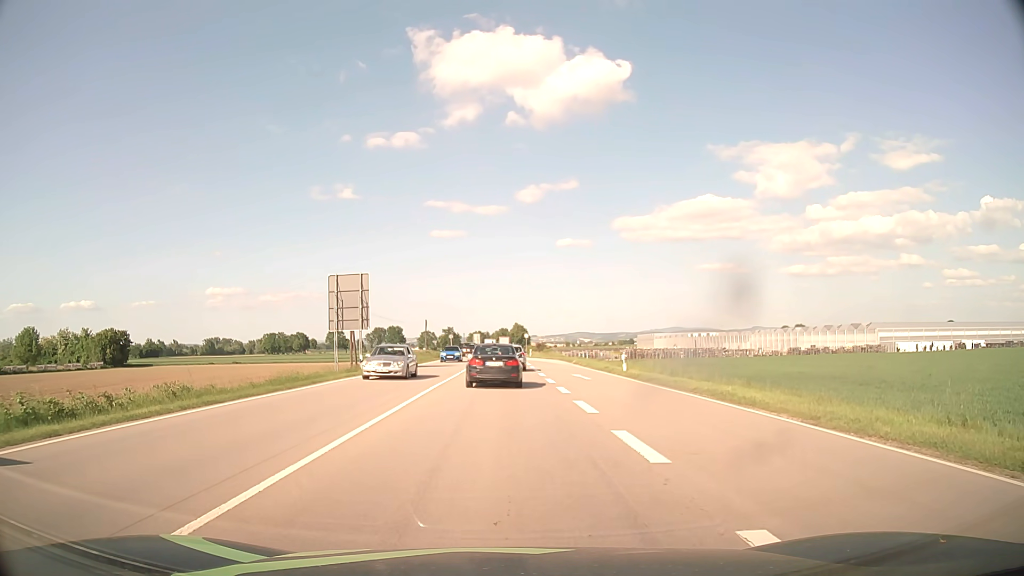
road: primary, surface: asphalt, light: Day
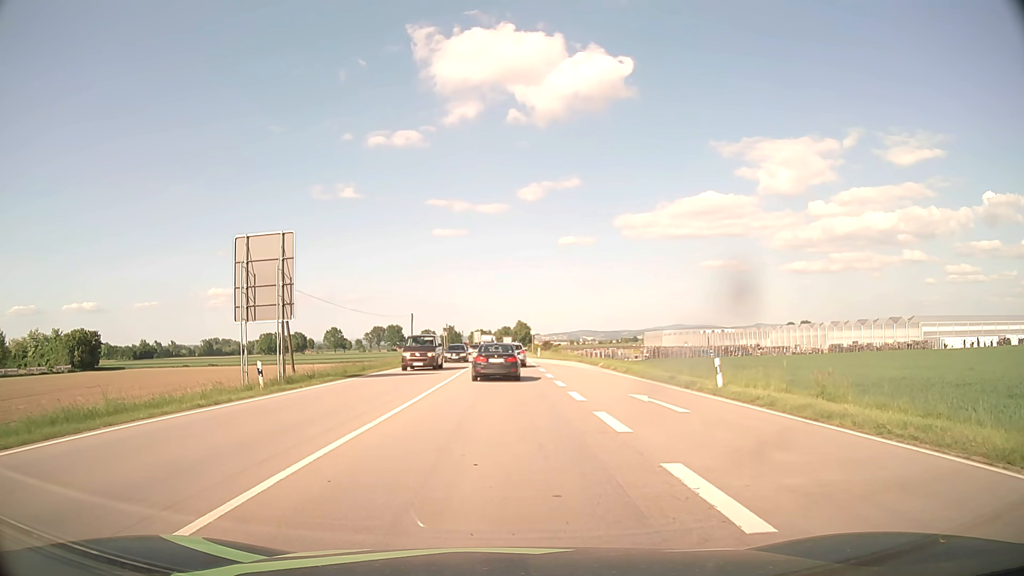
(0.0, +15.4) m; 0°
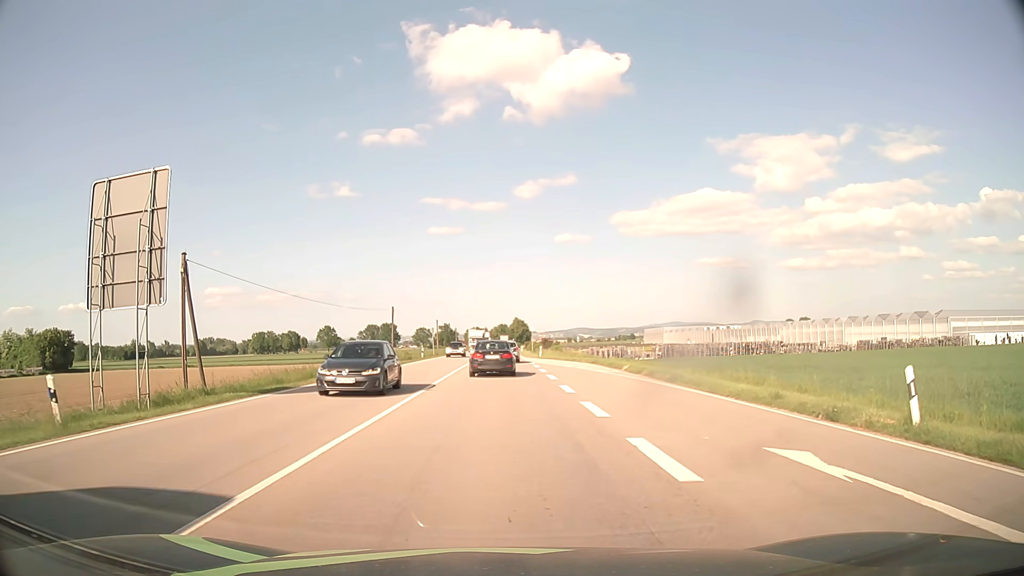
(+0.1, +10.3) m; 0°
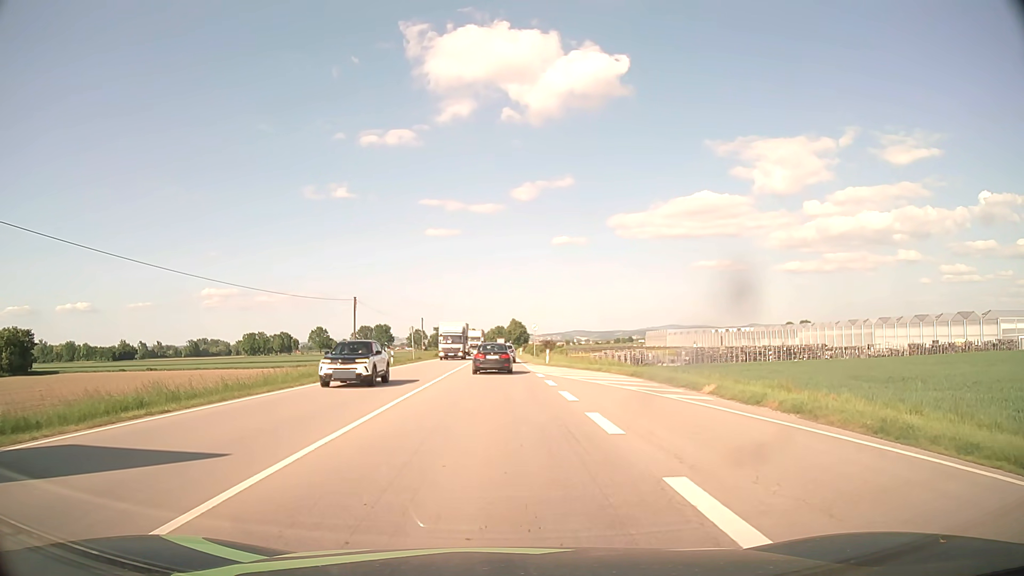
(+0.1, +14.7) m; 0°
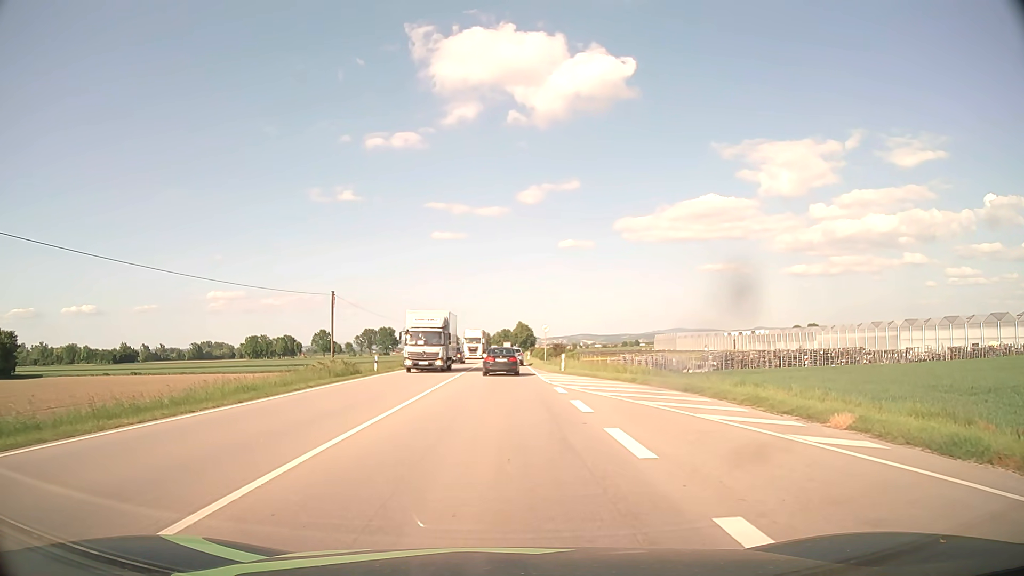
(0.0, +7.9) m; -1°
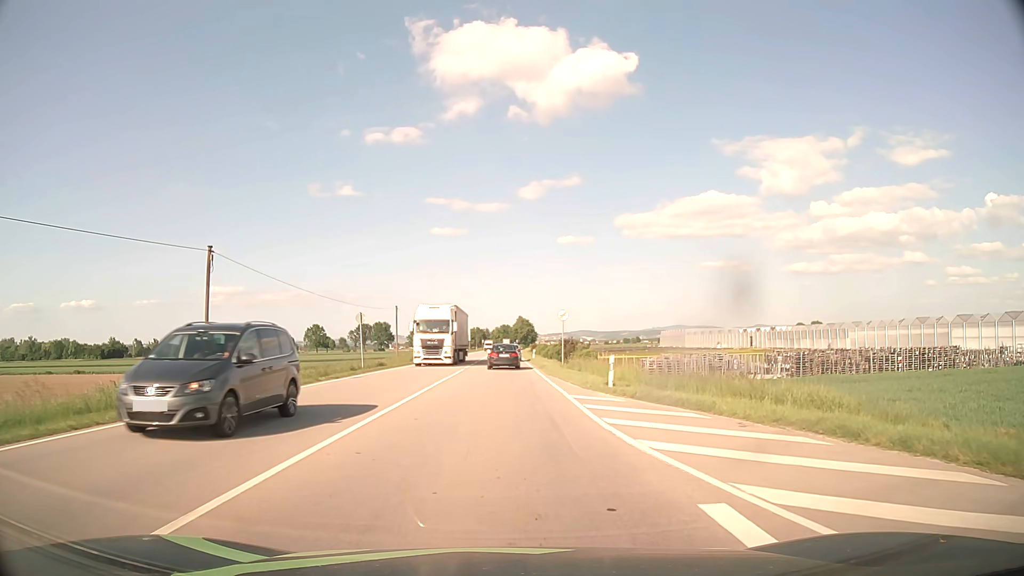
(0.0, +17.7) m; 0°
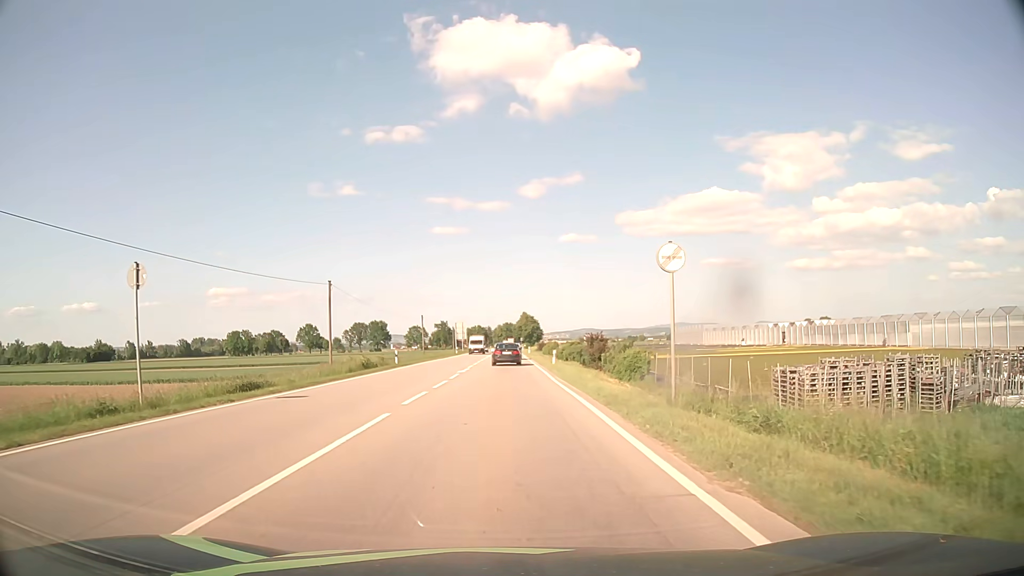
(+0.1, +25.3) m; 0°
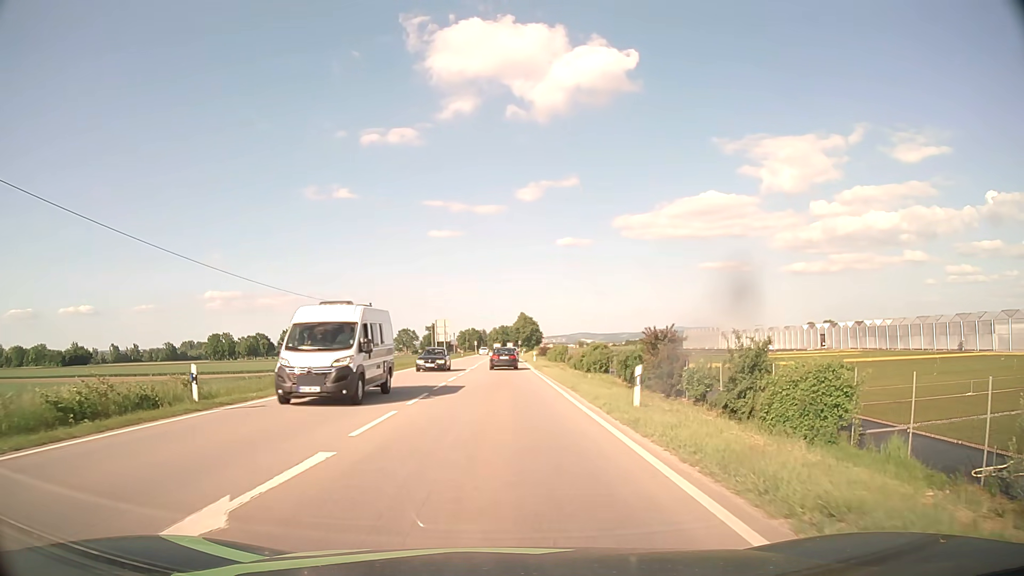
(+0.1, +29.0) m; 0°
(0, +10) (0, +20) (0, +30) (0, +40) (0, +50) (0, +60) (0, +70) (0, +80) (0, +90) (0, +100) m
